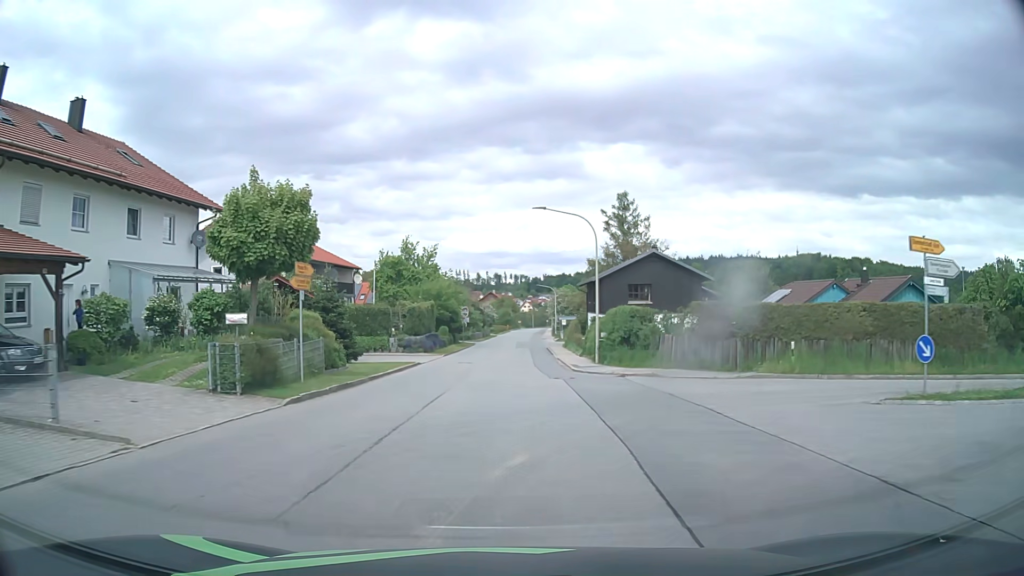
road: tertiary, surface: asphalt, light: Day
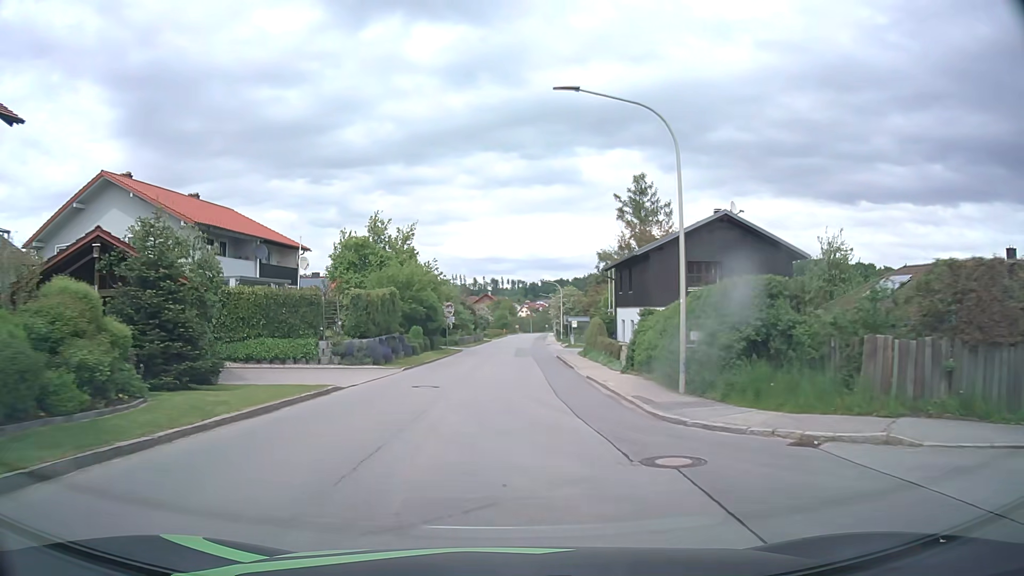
(0.0, +15.8) m; 0°
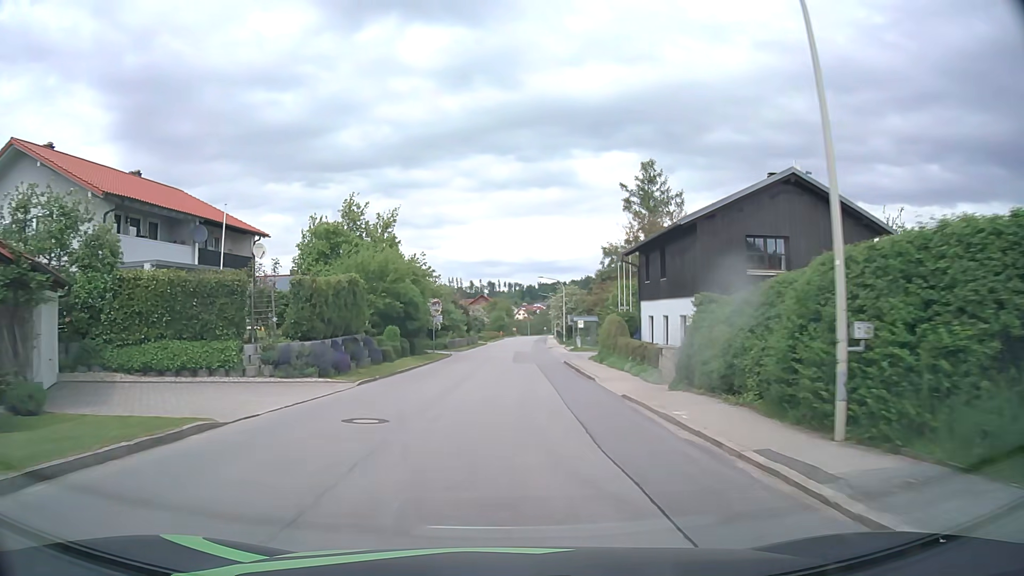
(0.0, +7.9) m; 0°
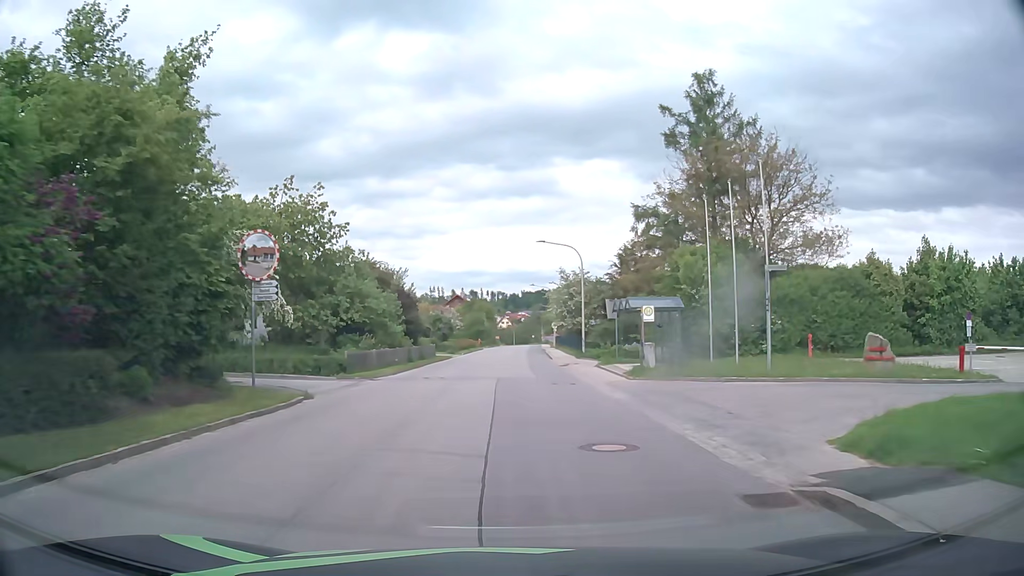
(+0.4, +31.7) m; +1°
(0, +10) (0, +20) (0, +30) (0, +40) (+1, +50) (+1, +60) (+1, +70) (+2, +80) (+2, +90) (+3, +100) m
